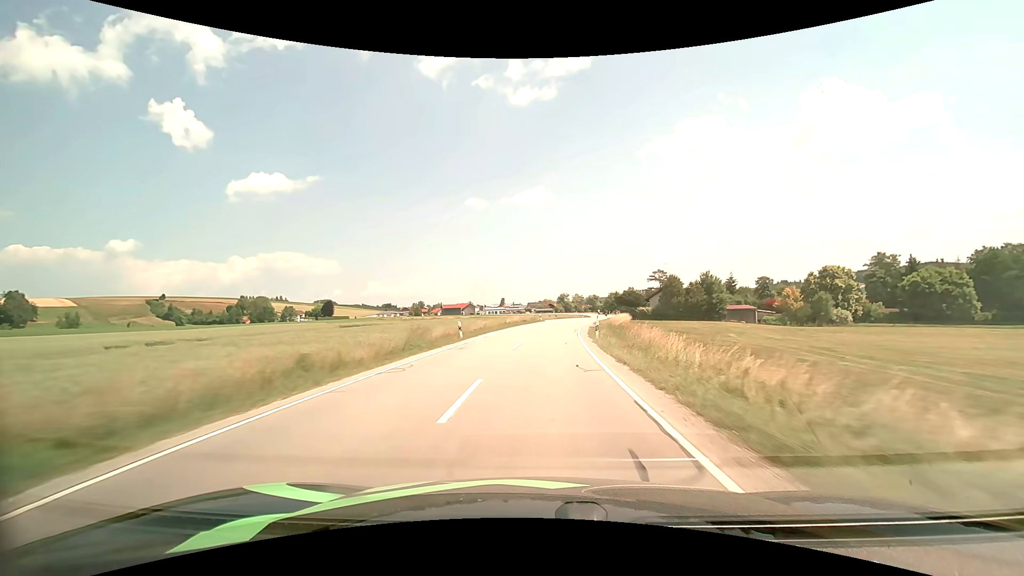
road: secondary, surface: asphalt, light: Day
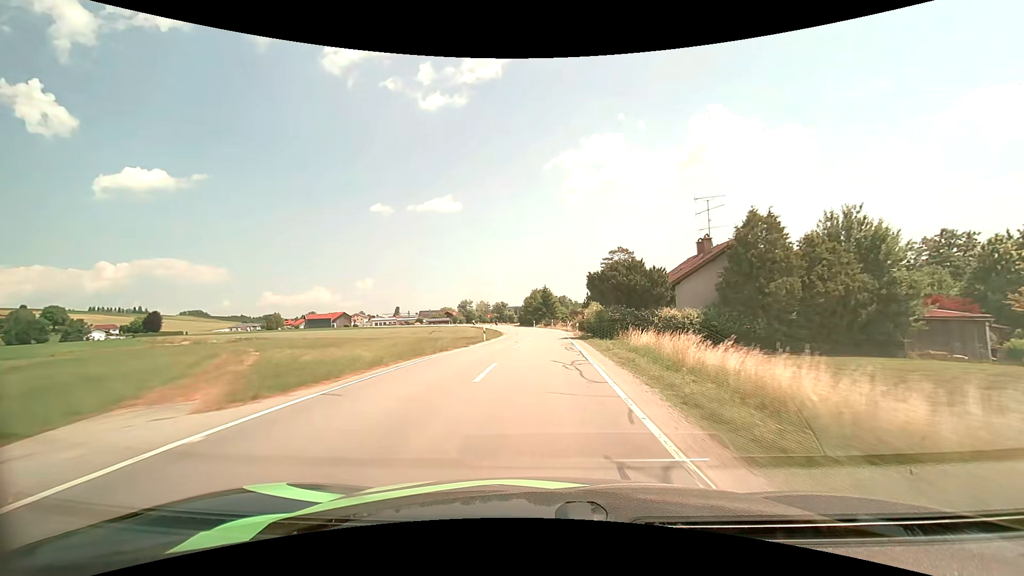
(+6.0, +67.6) m; +11°
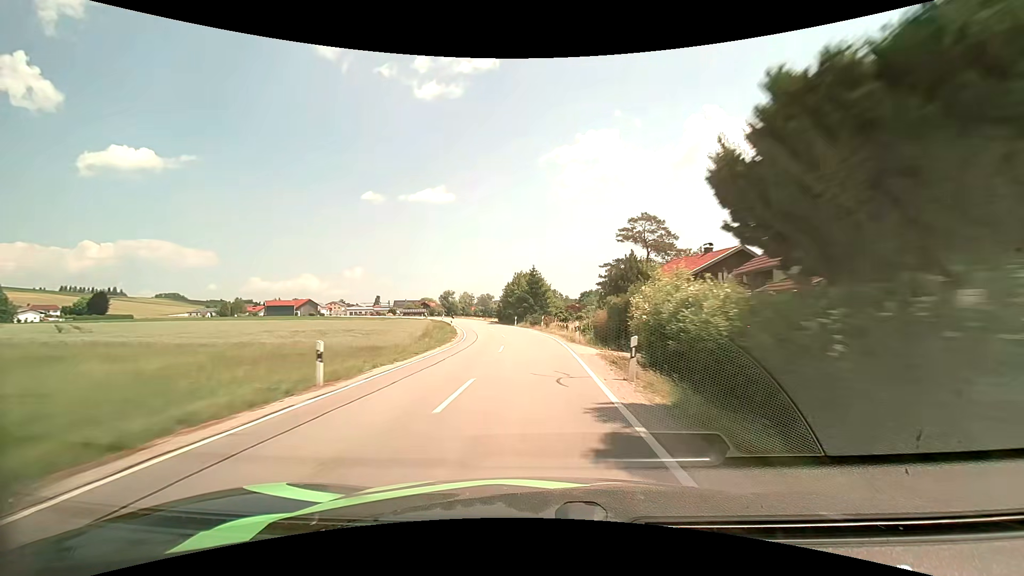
(+0.5, +26.3) m; +1°
(0, +10) (0, +20) (-1, +30) (-2, +40) (-4, +50) (-6, +60) (-7, +69) (-10, +79) (-12, +89) (-14, +99) m
